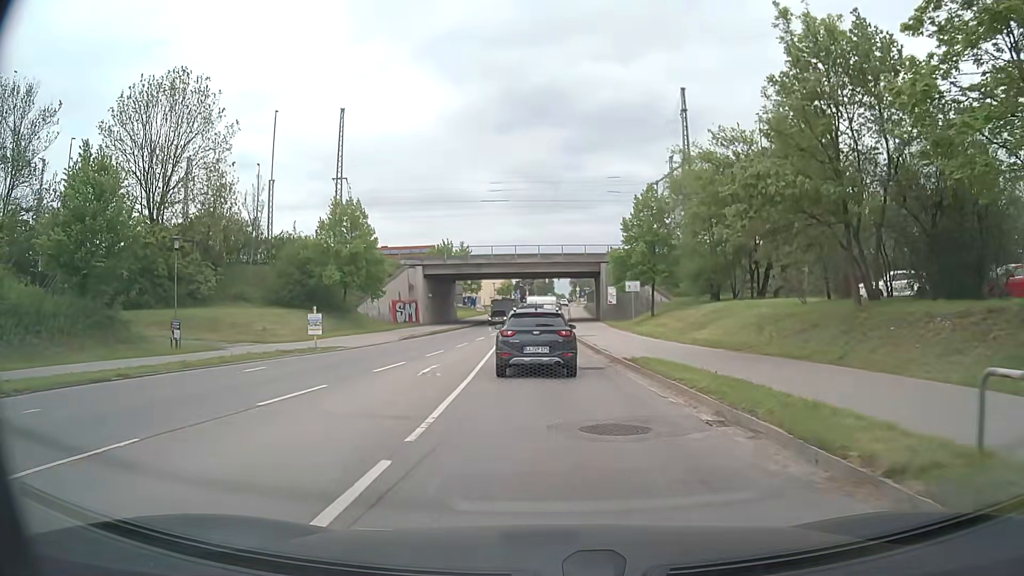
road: secondary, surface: asphalt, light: Day
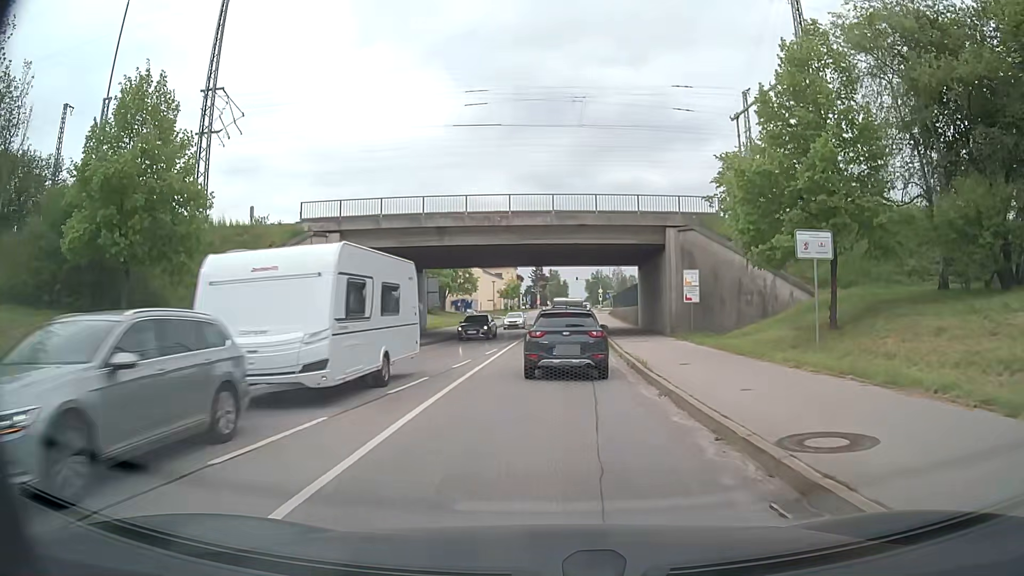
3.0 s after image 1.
(-0.5, +28.7) m; -1°
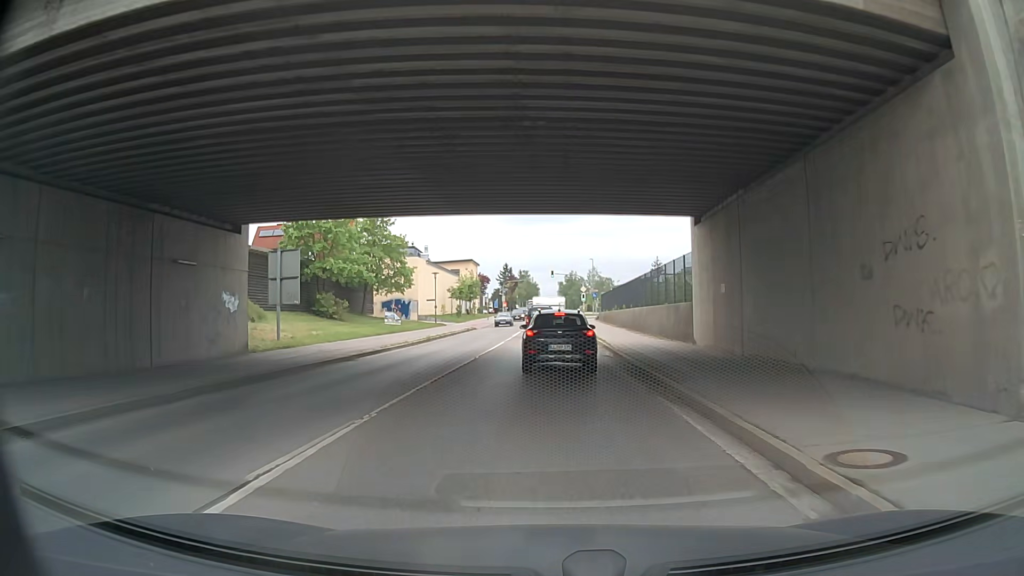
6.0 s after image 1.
(+0.6, +27.9) m; +3°
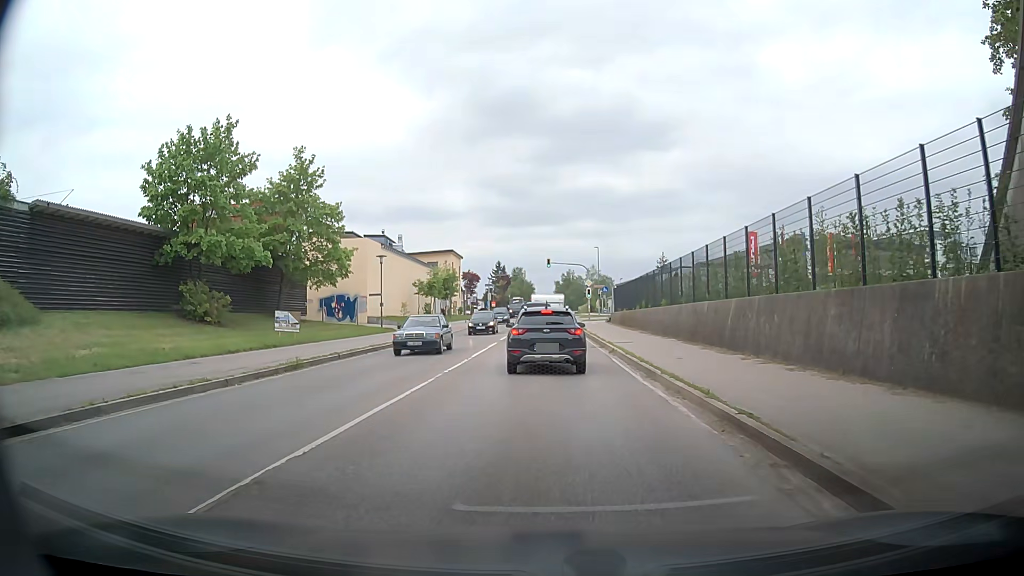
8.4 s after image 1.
(-0.4, +19.7) m; -1°
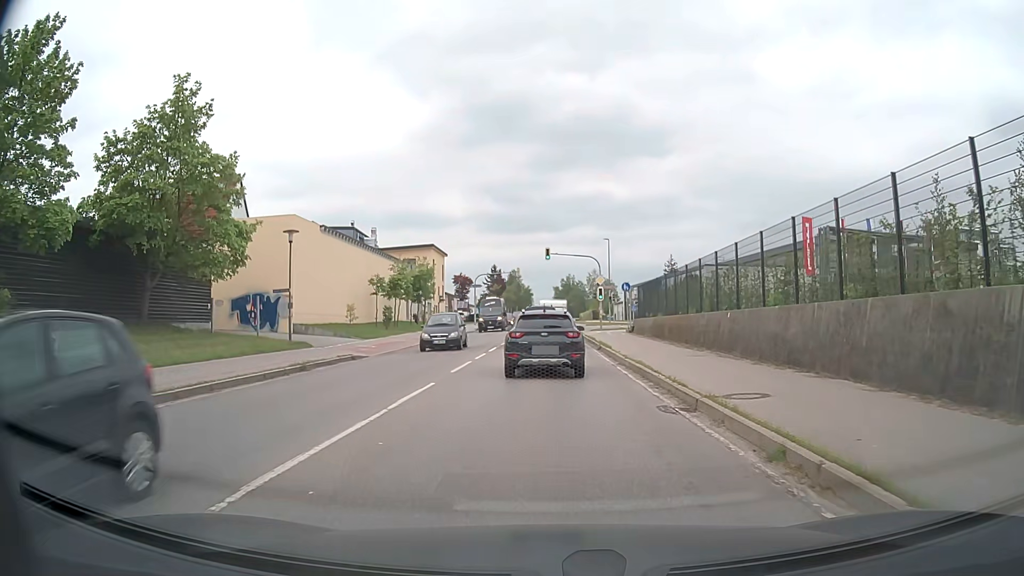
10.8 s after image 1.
(+0.2, +16.6) m; +1°
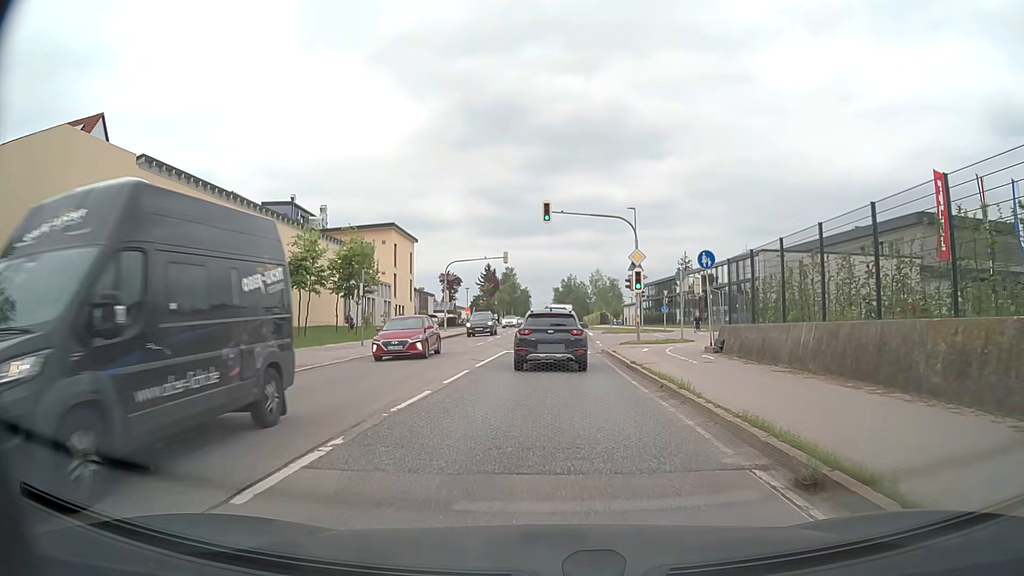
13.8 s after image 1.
(+0.1, +22.2) m; 0°
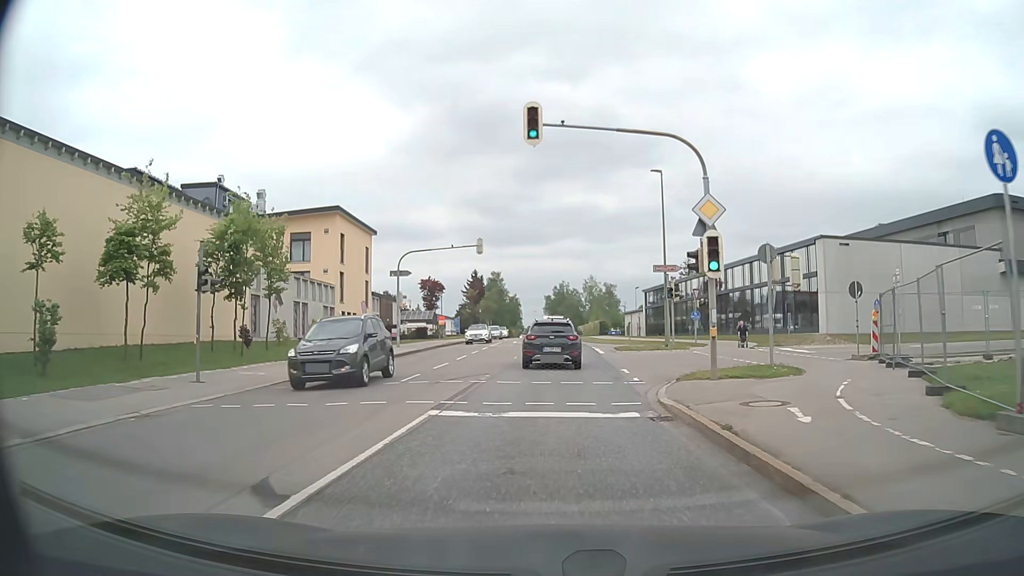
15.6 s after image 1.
(0.0, +15.4) m; +1°
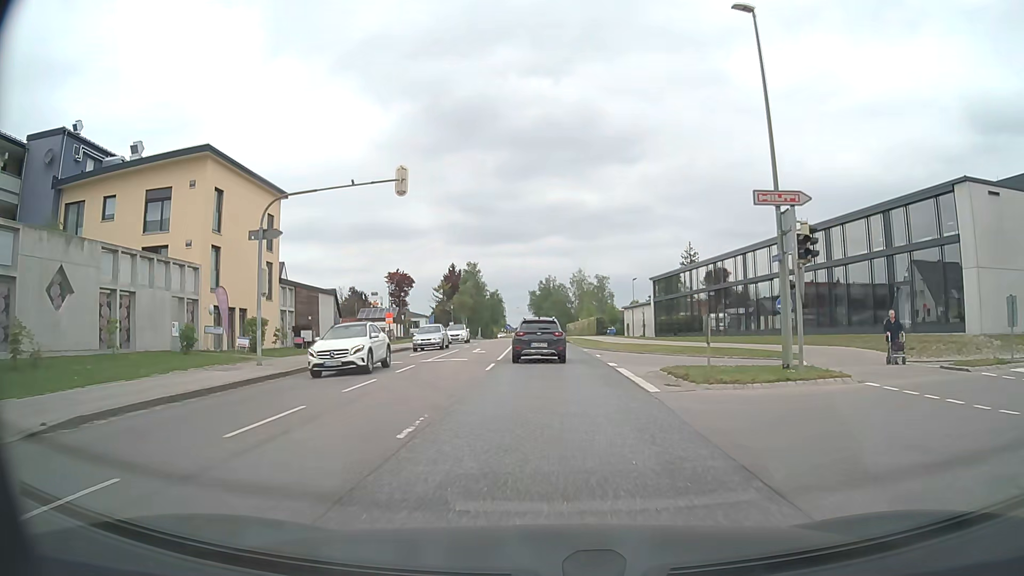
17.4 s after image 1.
(+0.2, +19.1) m; +1°
(0, +10) (0, +20) (0, +30) (0, +40) (0, +50) (0, +60) (-1, +70) (-1, +80) (-1, +90) (-2, +100) m
